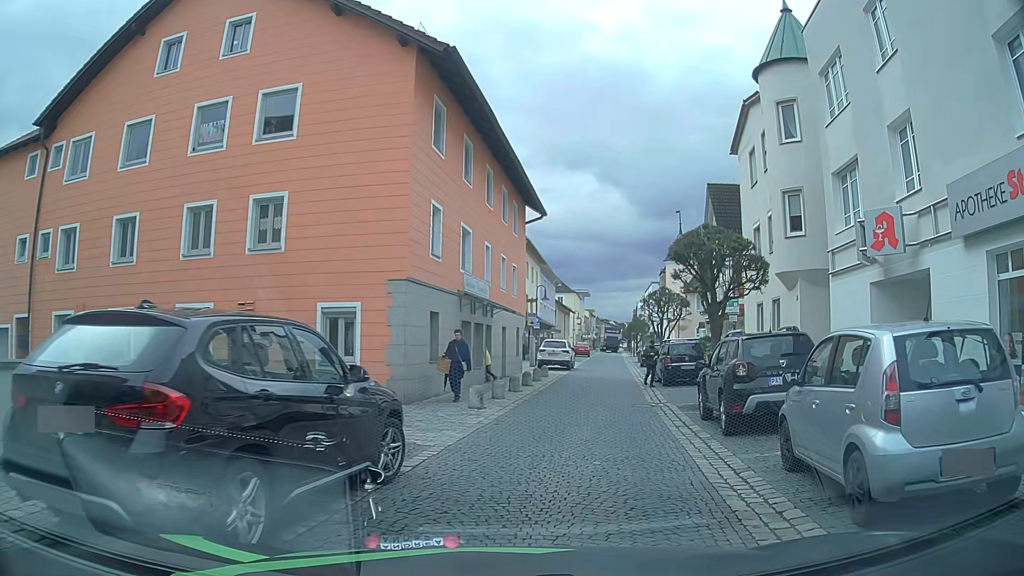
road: residential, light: Day
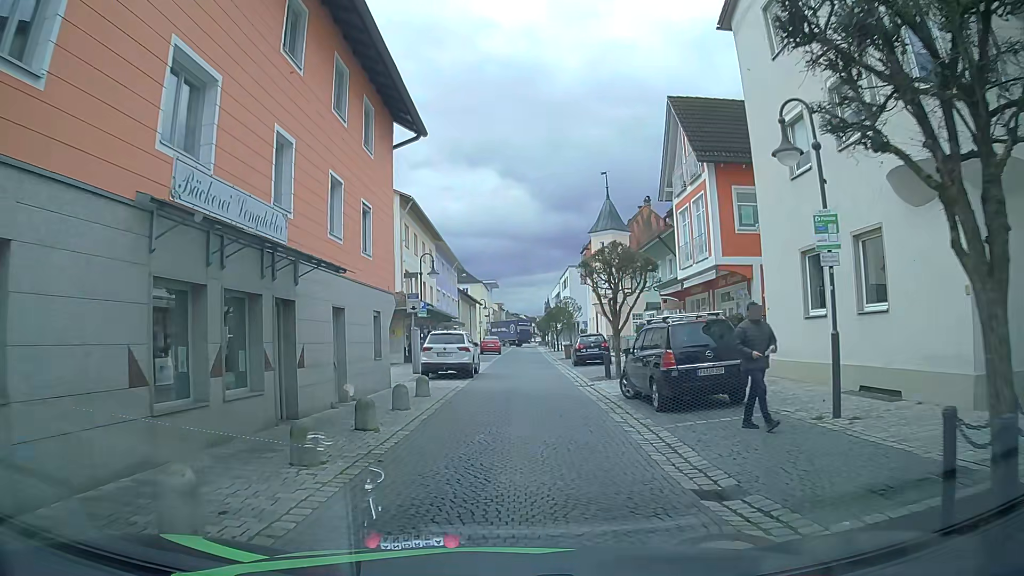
(+1.1, +13.2) m; +8°
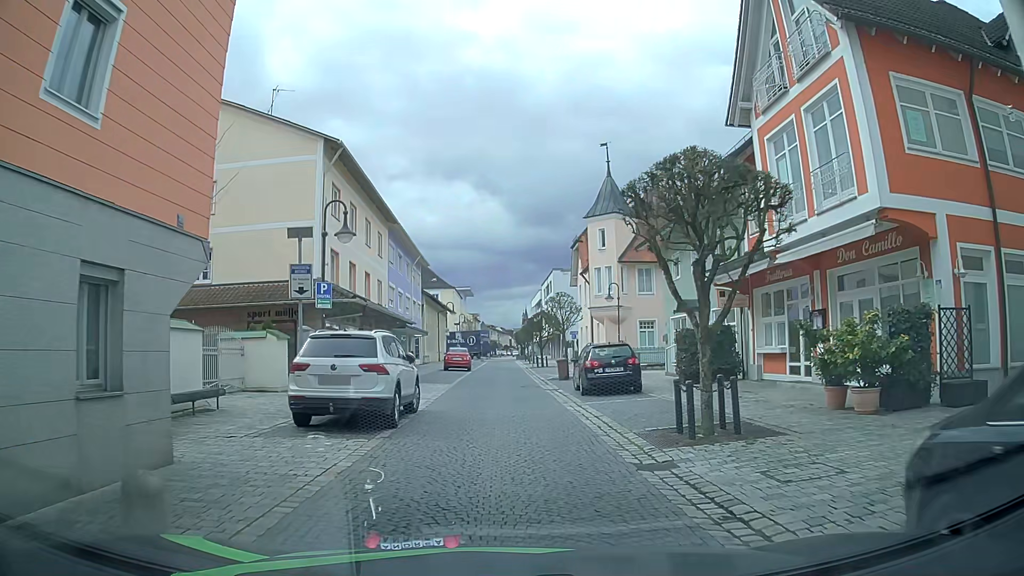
(+0.1, +12.3) m; +1°
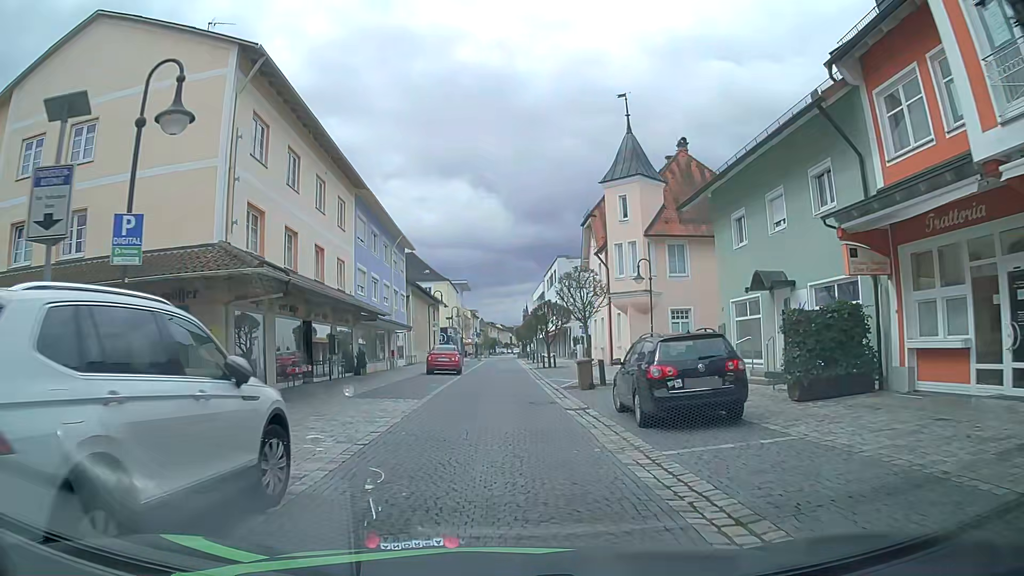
(+0.1, +8.8) m; +2°
